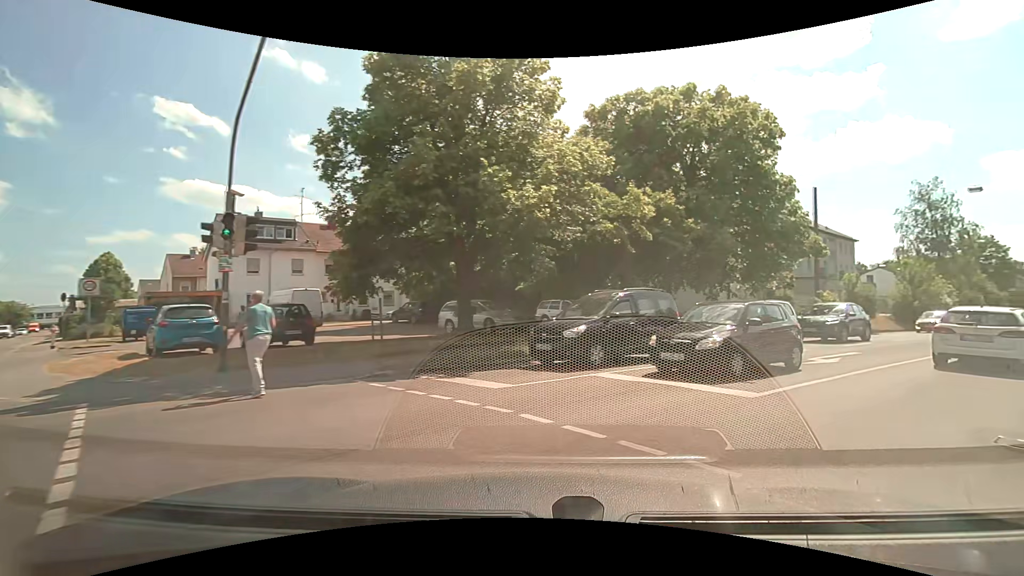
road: residential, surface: asphalt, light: Day
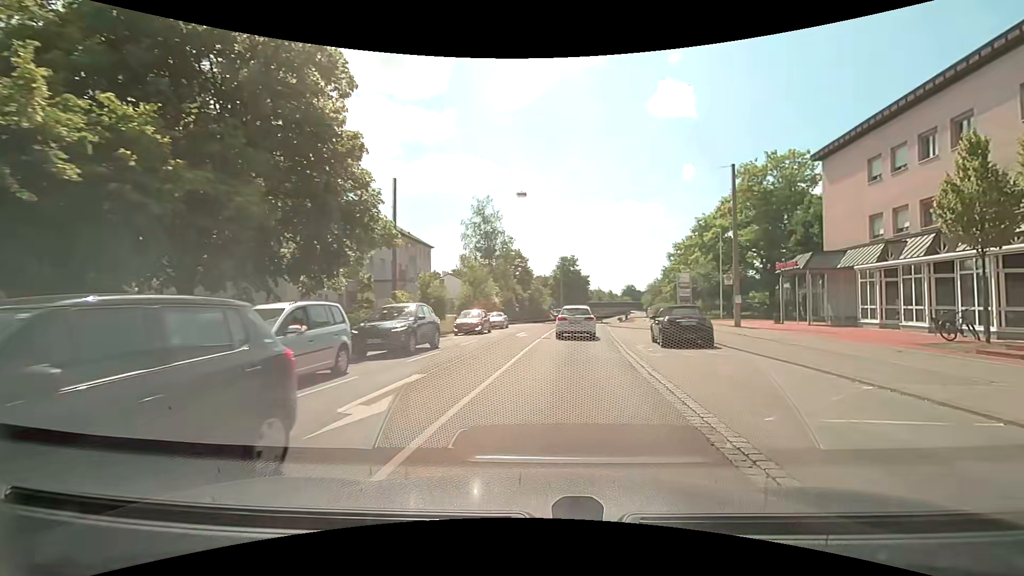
(+3.1, +7.4) m; +43°
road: tertiary
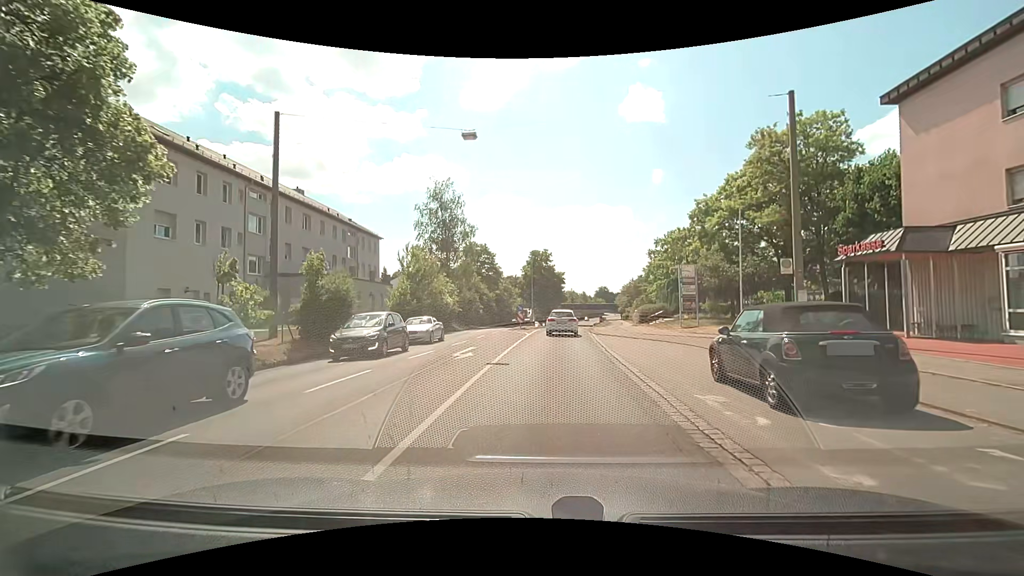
(+0.7, +10.6) m; +4°
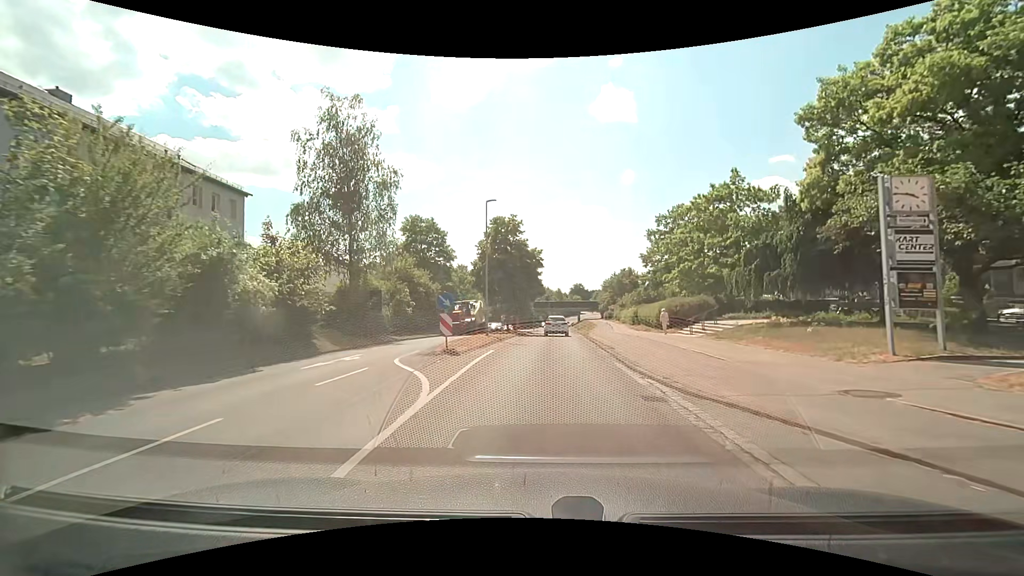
(+0.9, +23.0) m; +3°
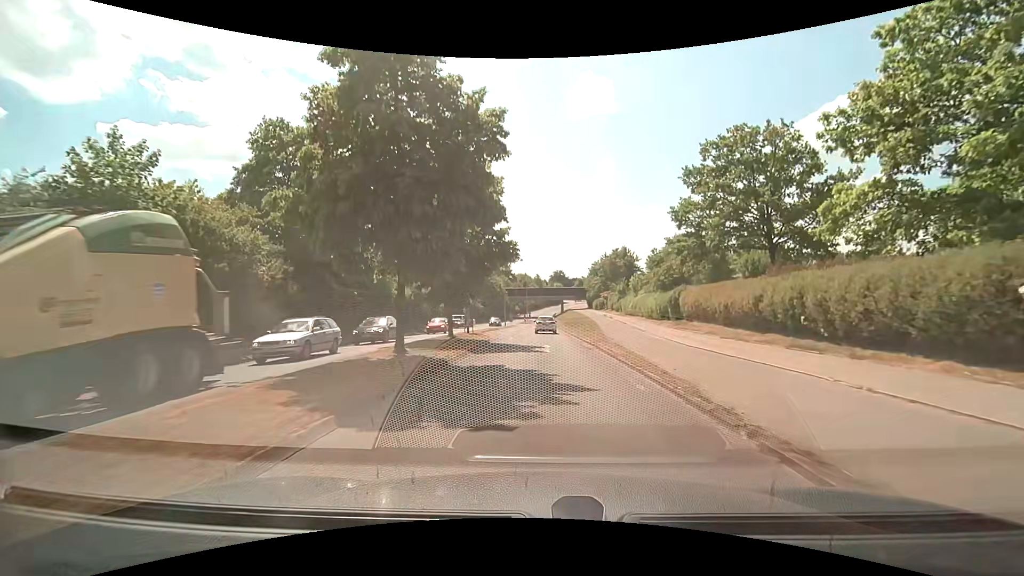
(+0.8, +29.1) m; +3°
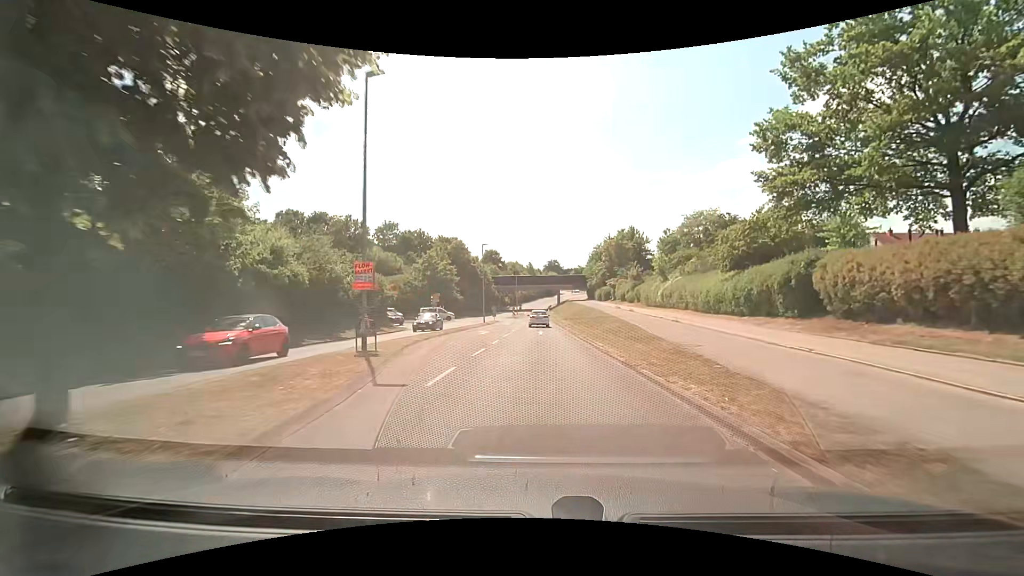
(+0.3, +20.3) m; +1°
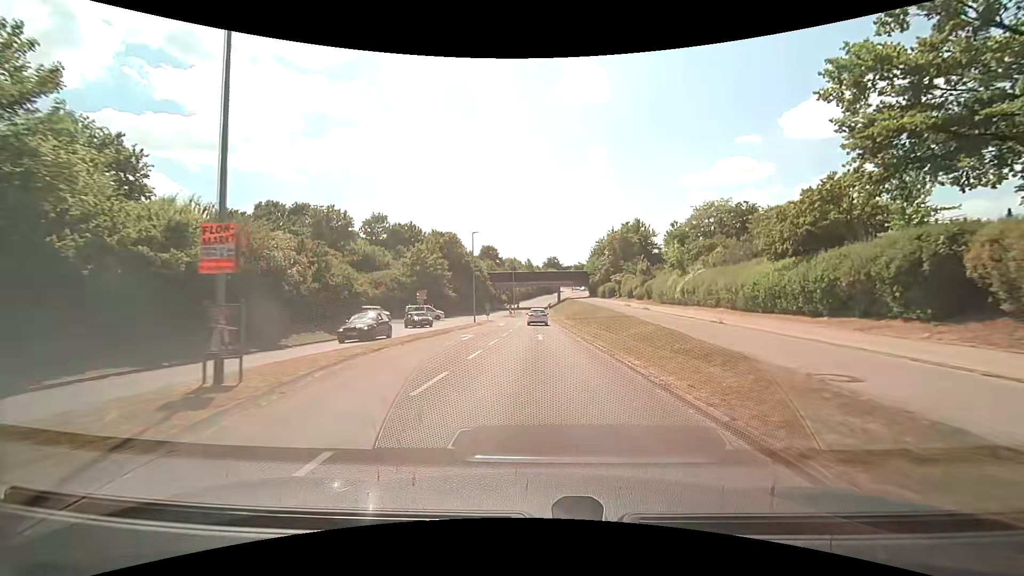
(+0.1, +7.1) m; 0°
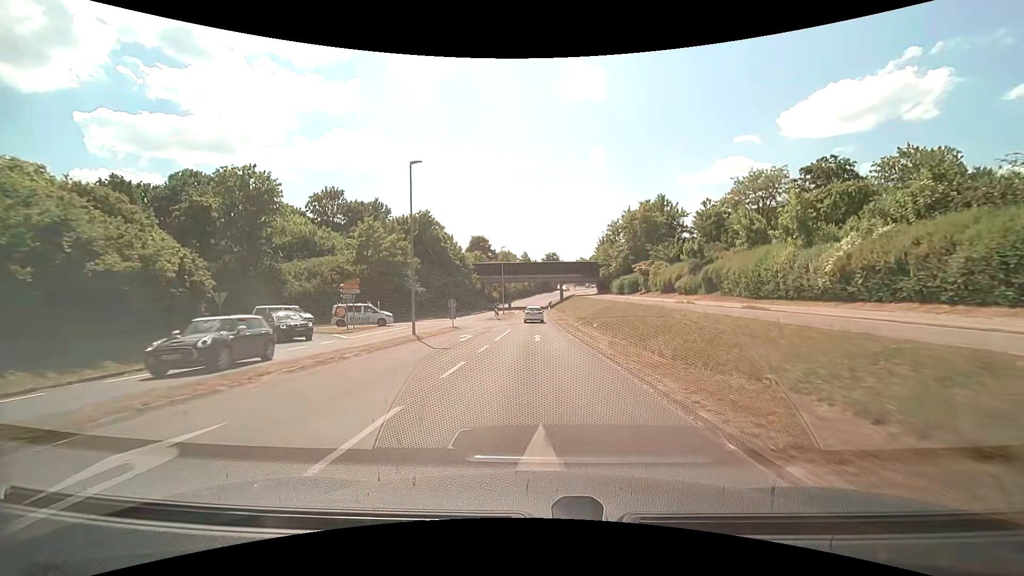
(+0.2, +21.8) m; +1°
(0, +10) (0, +20) (0, +30) (0, +40) (0, +50) (-1, +60) (-1, +70) (-1, +80) (-1, +90) (0, +100) m
